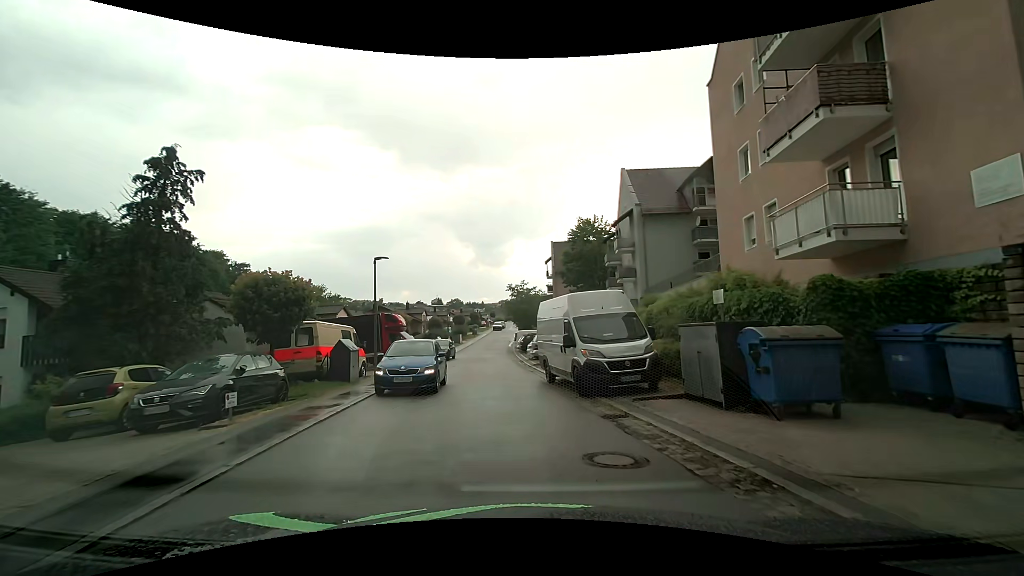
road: residential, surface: asphalt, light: Day
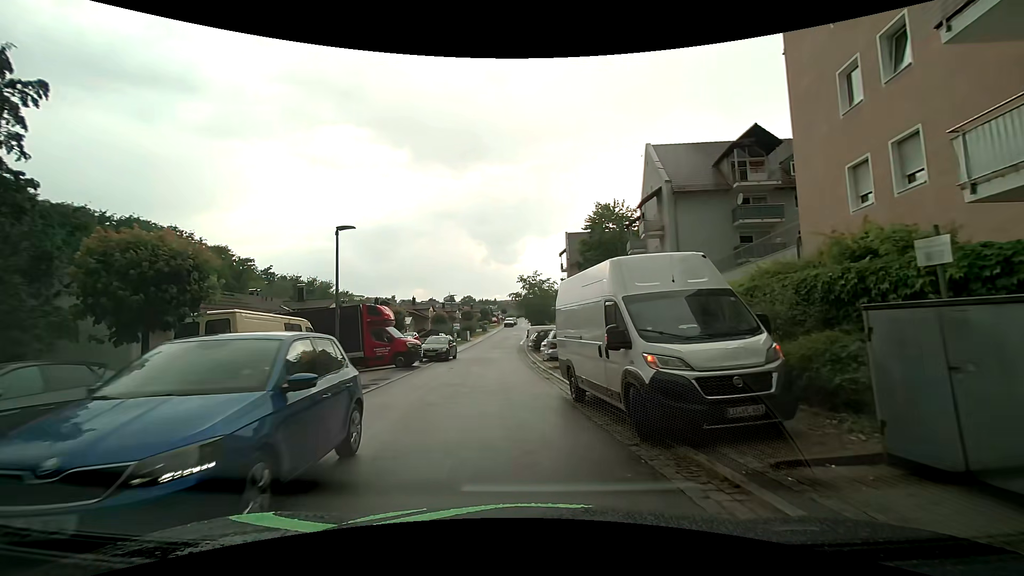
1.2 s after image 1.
(-0.1, +5.6) m; -2°
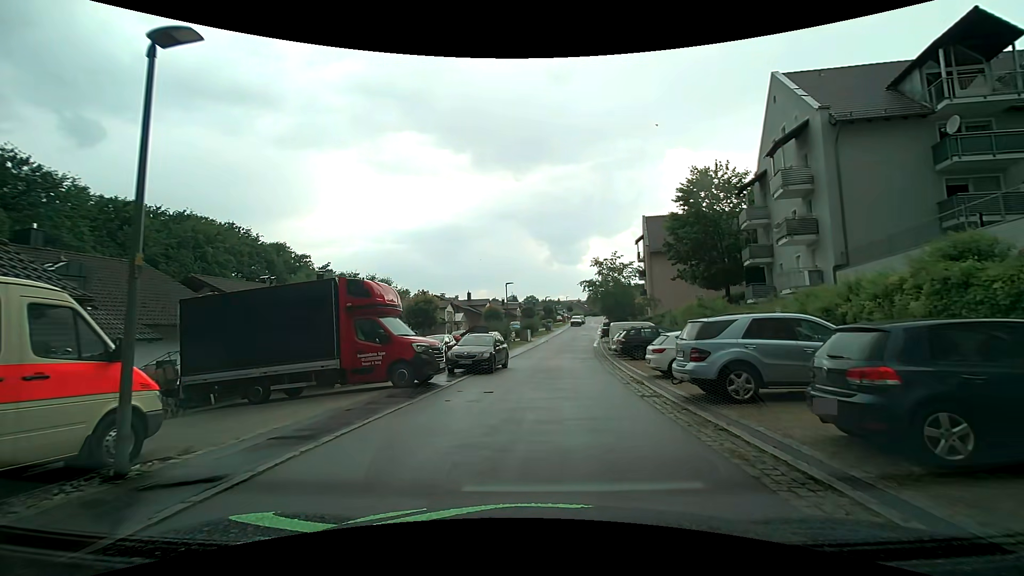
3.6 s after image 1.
(-0.9, +10.9) m; -8°
